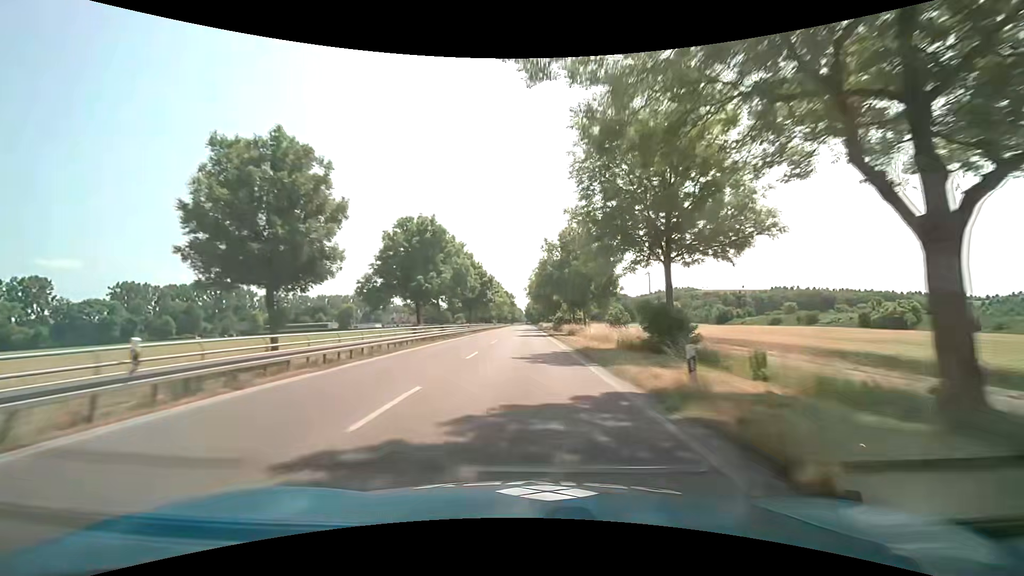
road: secondary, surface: asphalt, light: Day
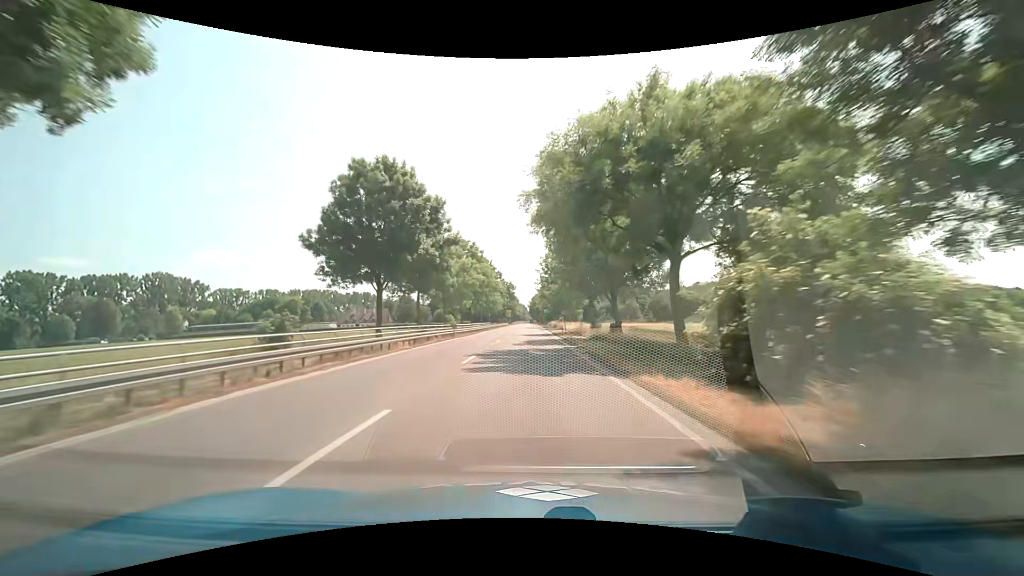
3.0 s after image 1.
(-0.3, +62.4) m; -1°
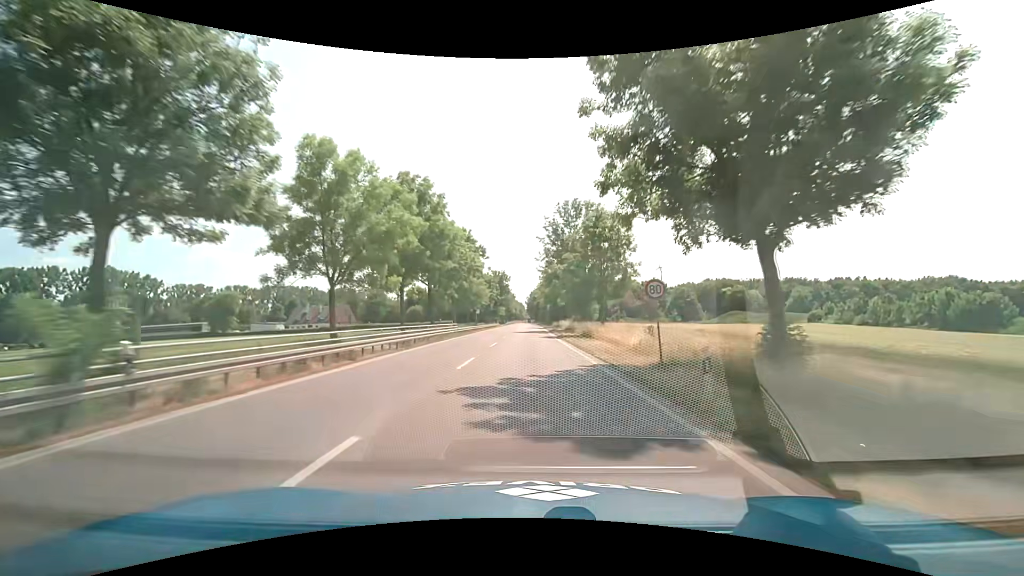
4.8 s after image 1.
(0.0, +37.5) m; 0°
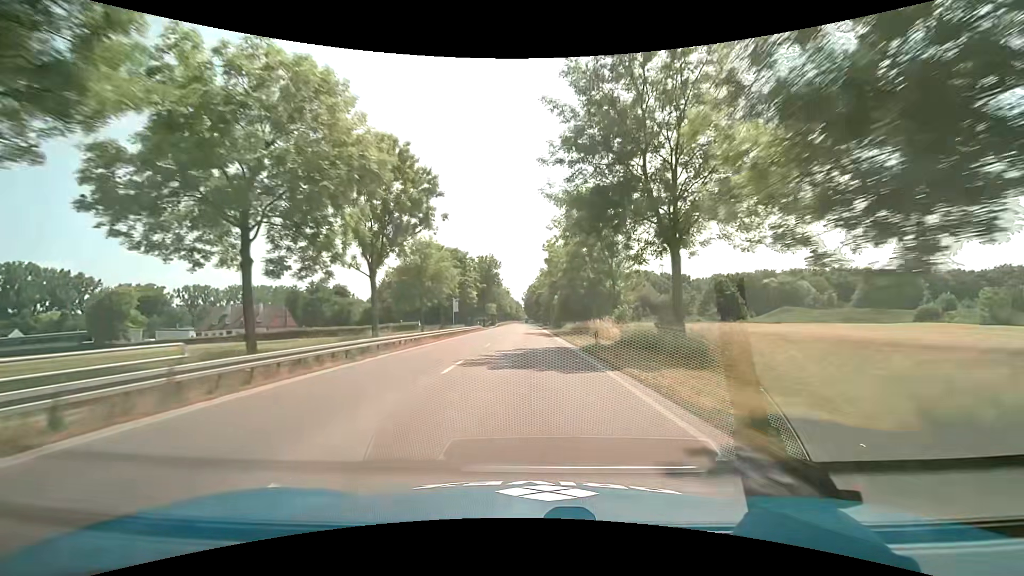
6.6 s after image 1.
(+0.1, +37.5) m; 0°
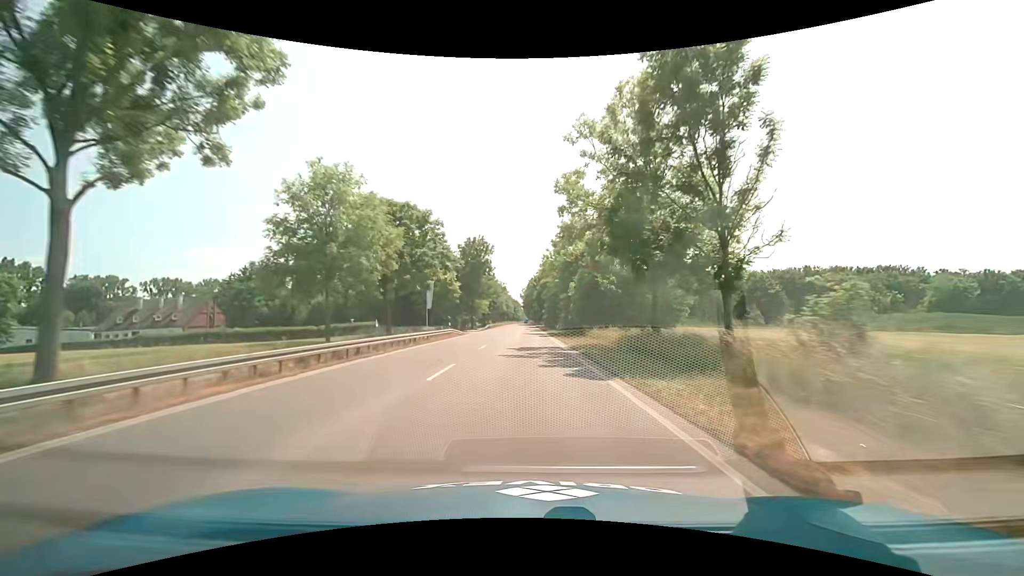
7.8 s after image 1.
(0.0, +25.0) m; 0°
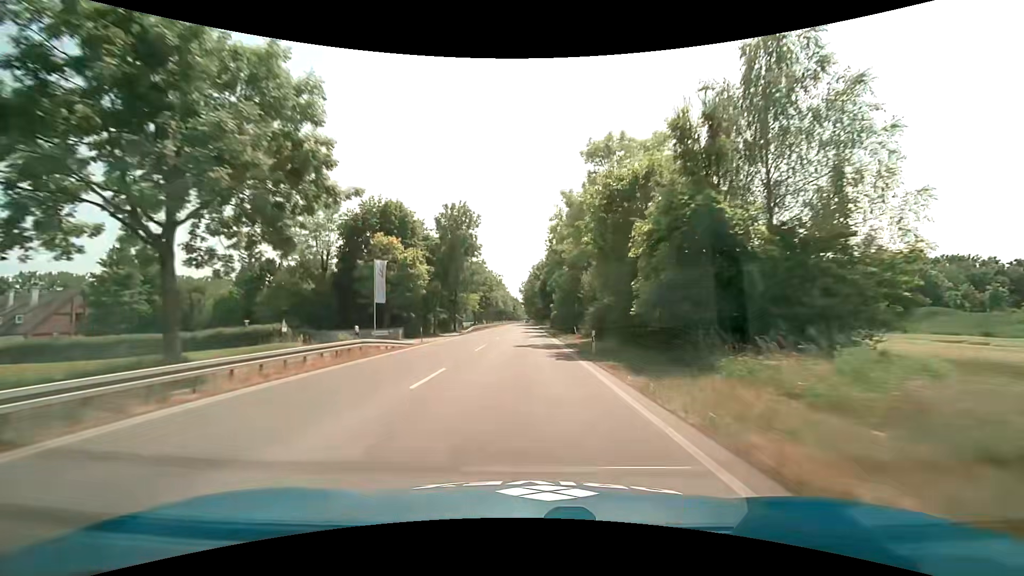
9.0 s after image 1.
(-0.2, +25.0) m; -1°
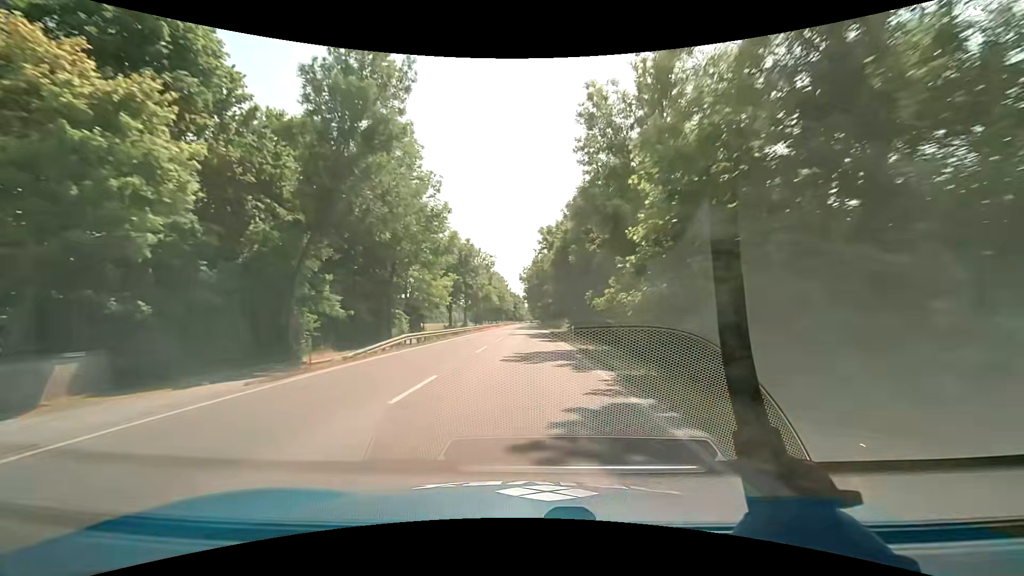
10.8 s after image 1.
(0.0, +37.6) m; -1°
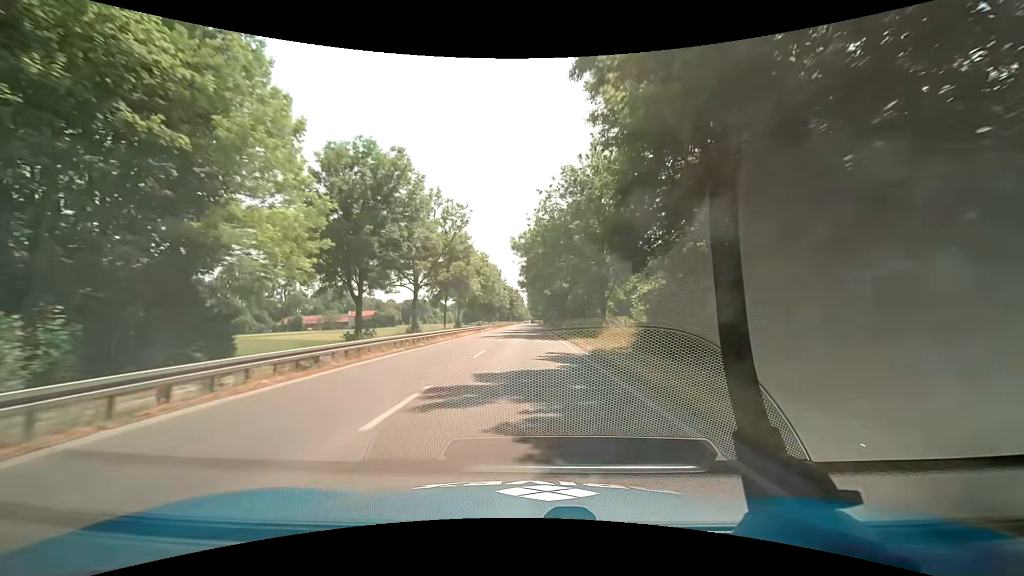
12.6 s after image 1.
(+0.1, +37.7) m; +1°
(0, +10) (0, +20) (0, +30) (0, +40) (0, +50) (0, +60) (0, +70) (0, +80) (0, +90) (0, +100) m
